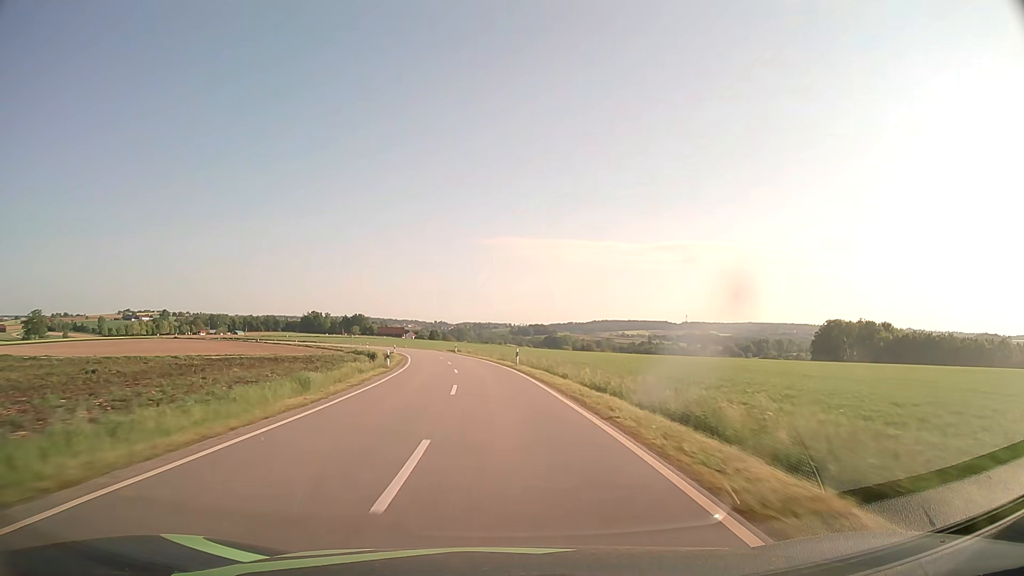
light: Day
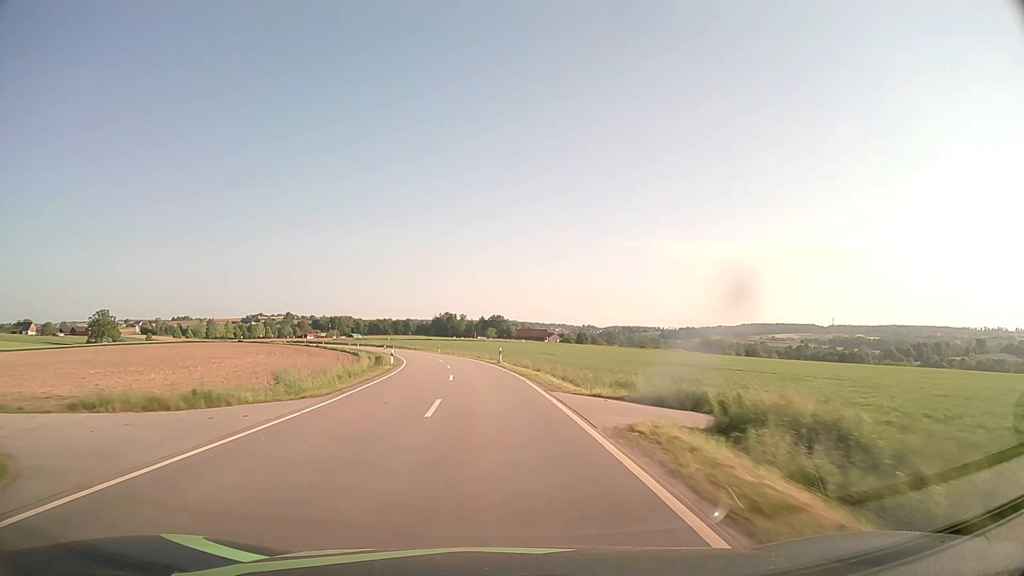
(-8.2, +77.7) m; -12°
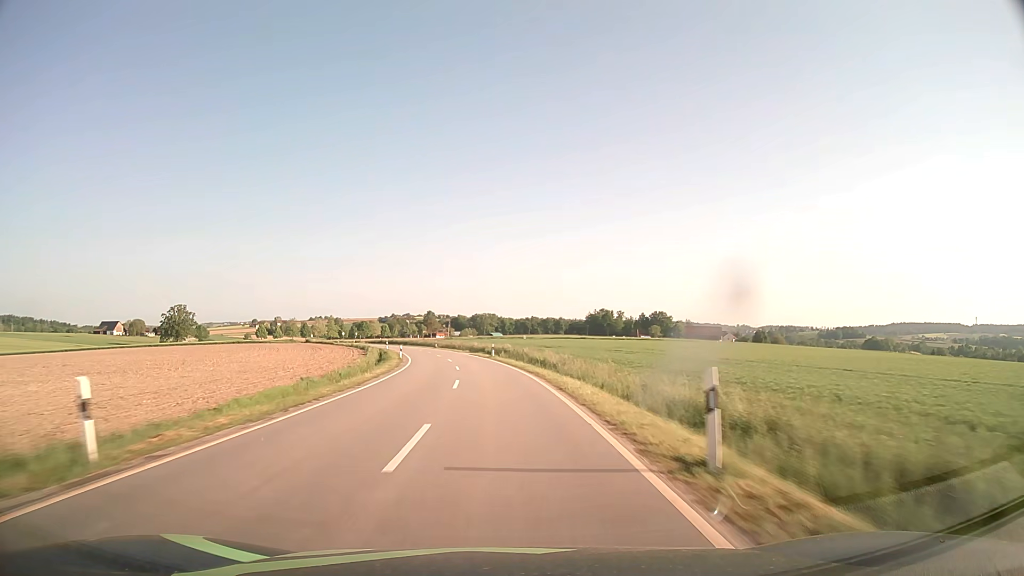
(-9.1, +78.1) m; -13°
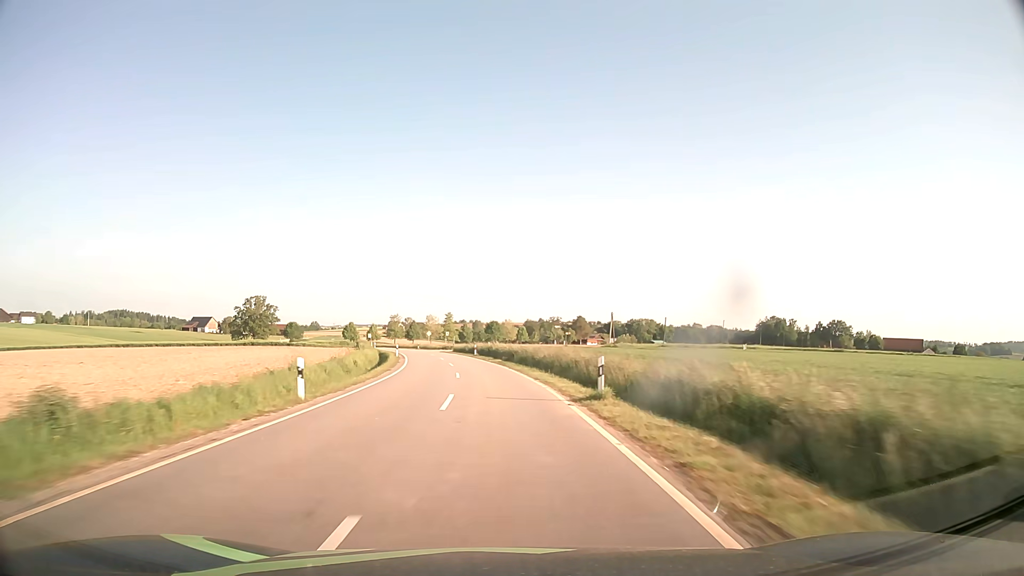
(-8.6, +78.4) m; -13°
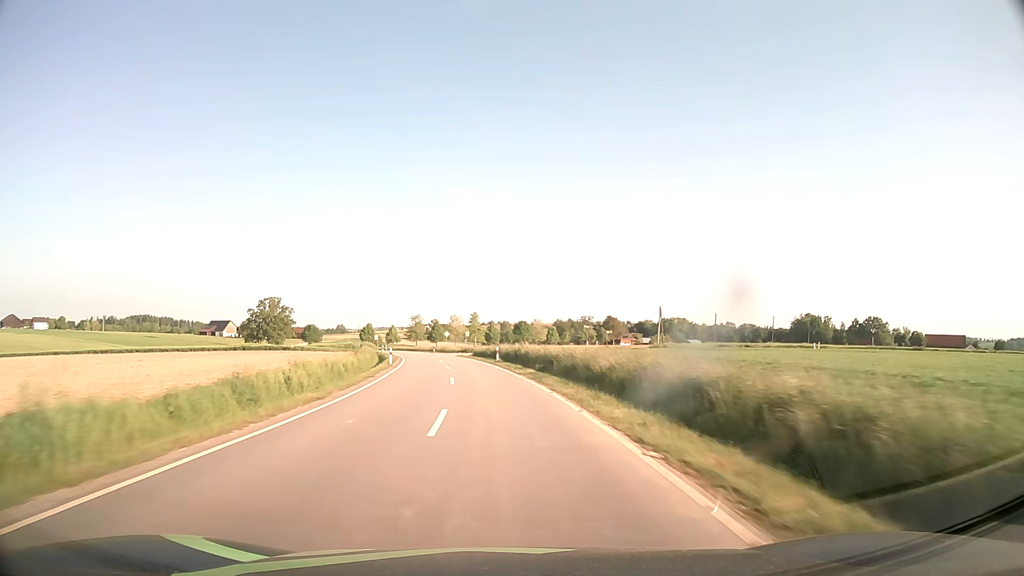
(-0.3, +15.8) m; -2°
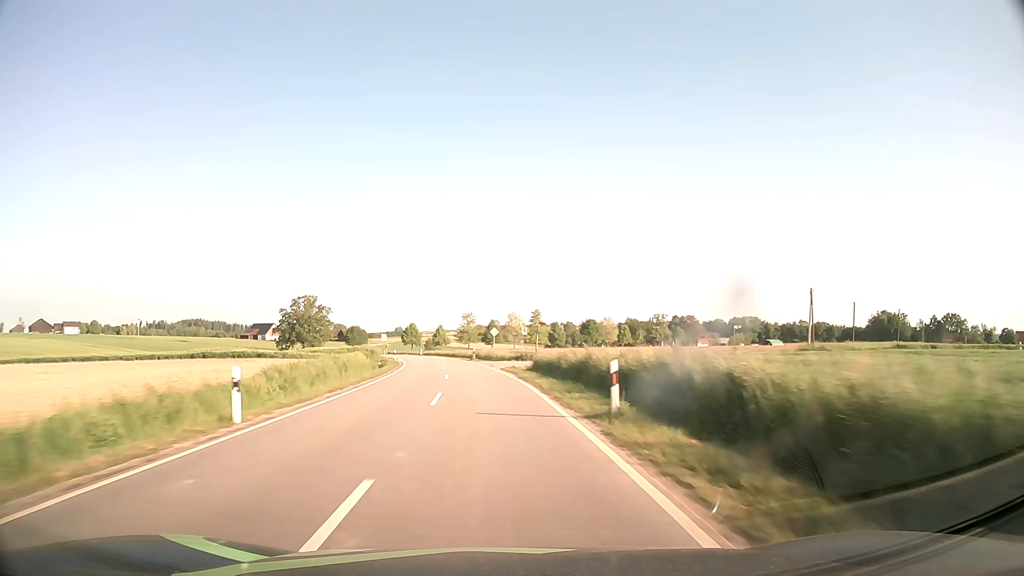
(-1.5, +31.5) m; -5°
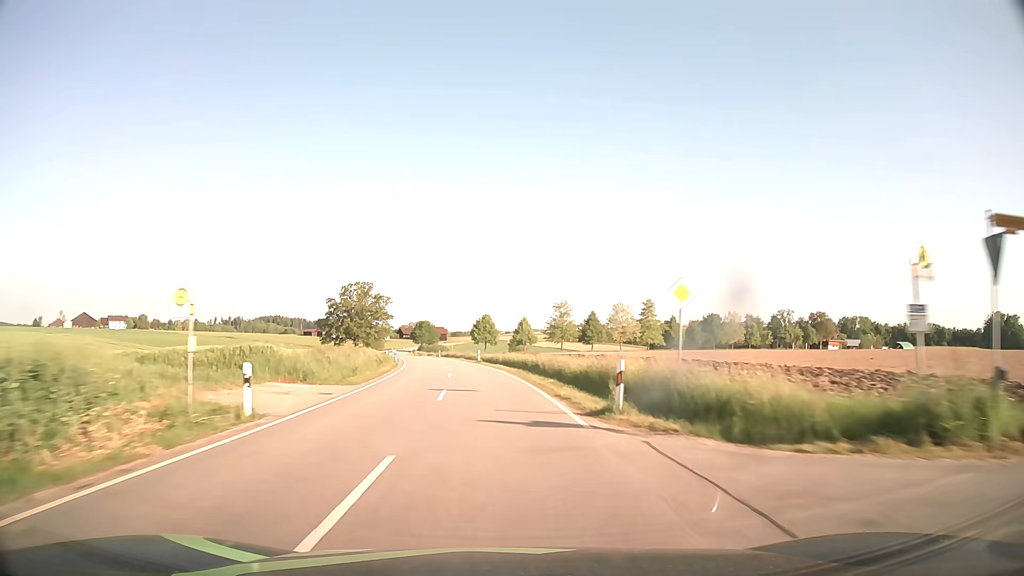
(-3.4, +47.3) m; -8°
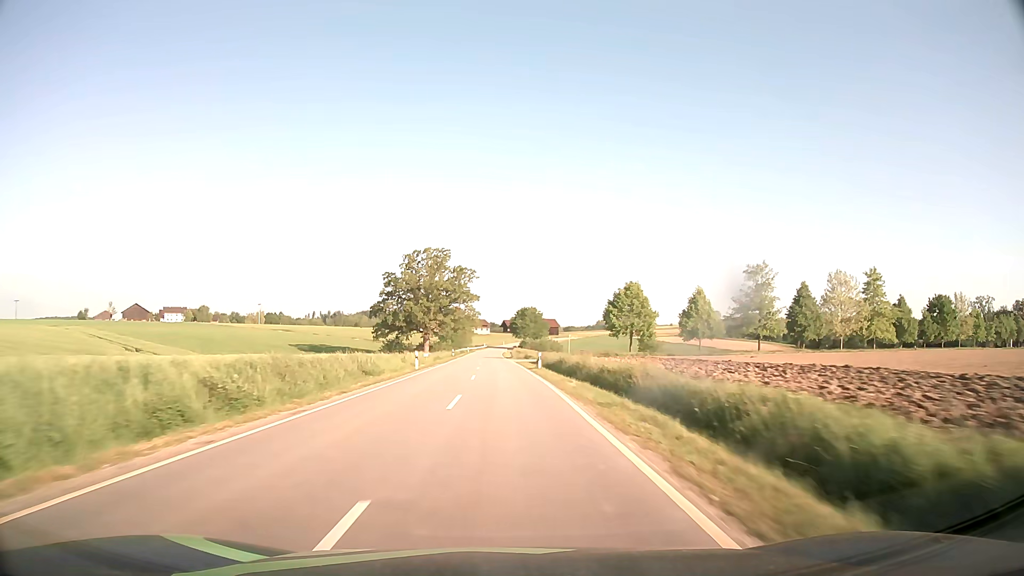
(-5.6, +63.1) m; -10°
(0, +10) (0, +20) (-1, +30) (-1, +40) (-1, +50) (-2, +60) (-2, +70) (-2, +80) (-2, +90) (-3, +100) m
